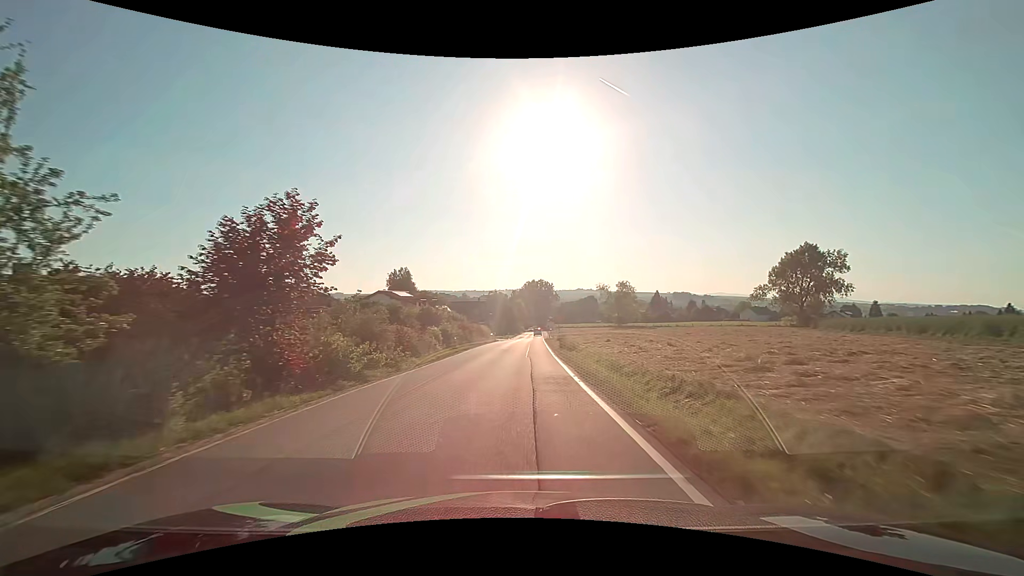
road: secondary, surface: asphalt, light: Day
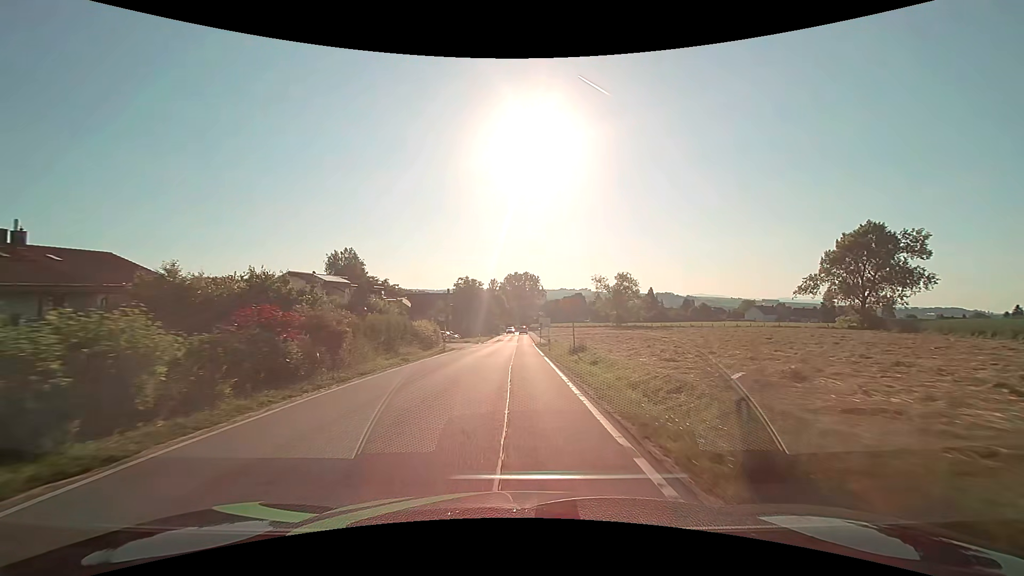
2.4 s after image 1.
(+0.8, +30.6) m; +2°
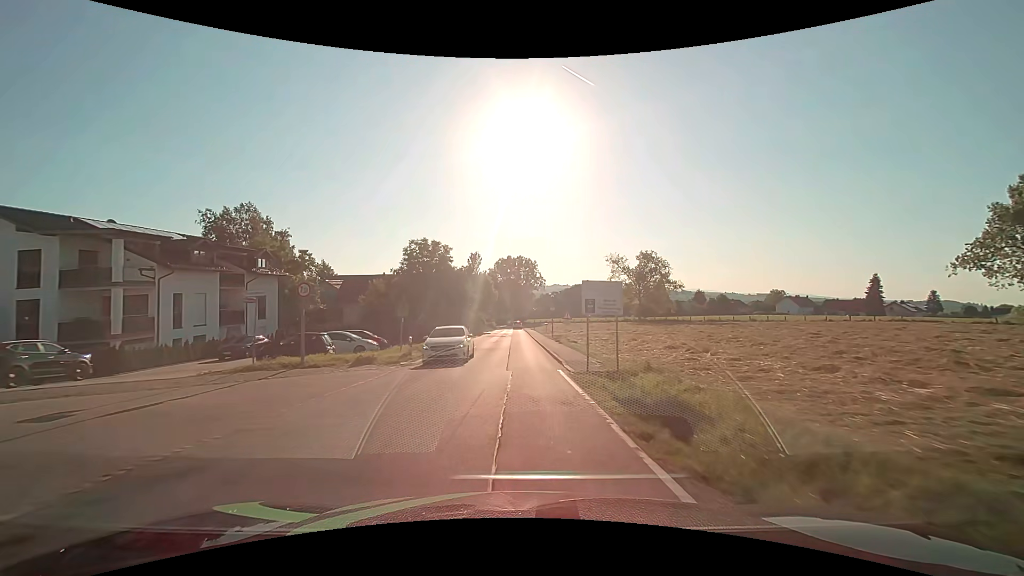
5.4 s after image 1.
(+0.2, +37.1) m; +1°
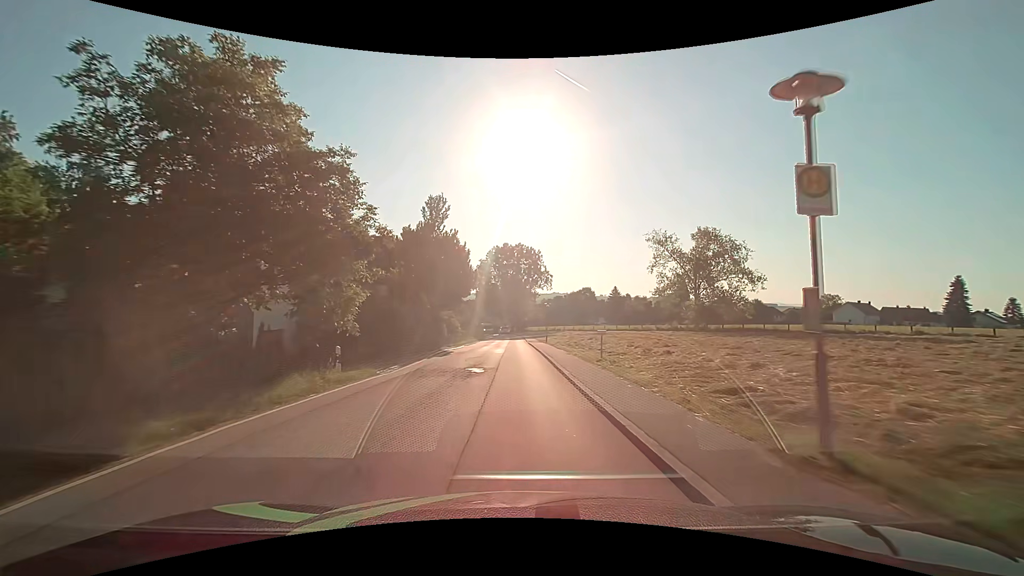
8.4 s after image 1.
(0.0, +39.1) m; 0°
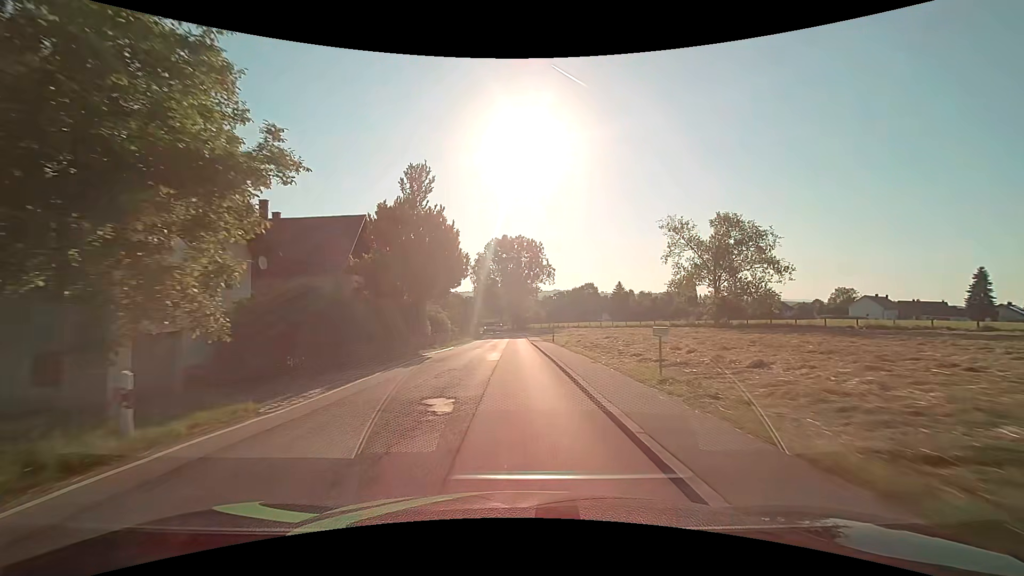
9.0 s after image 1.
(0.0, +7.9) m; 0°
(0, +10) (0, +20) (0, +30) (0, +40) (0, +50) (0, +60) (0, +70) (-1, +80) (-2, +90) (-4, +100) m
